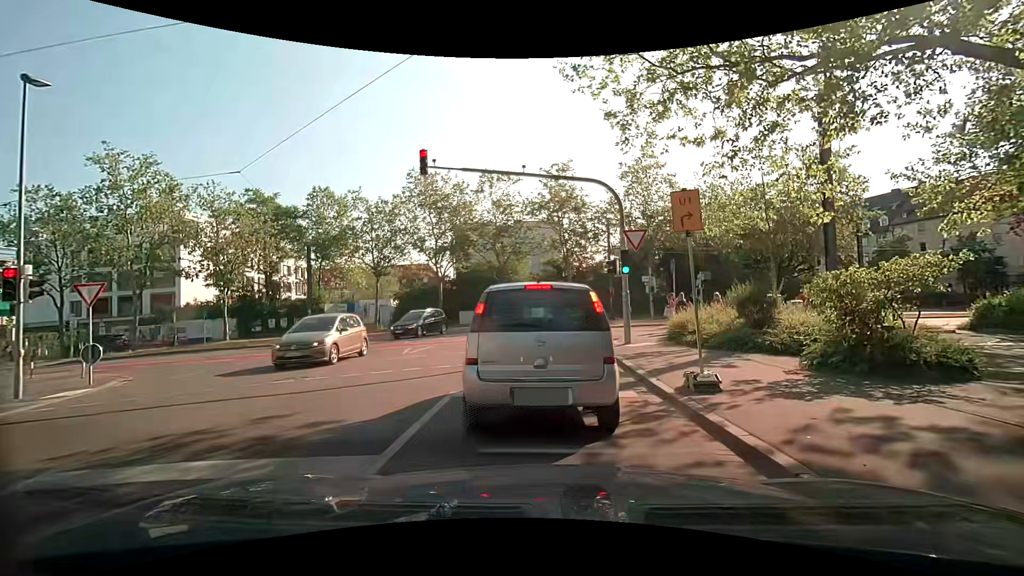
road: tertiary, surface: asphalt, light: Day
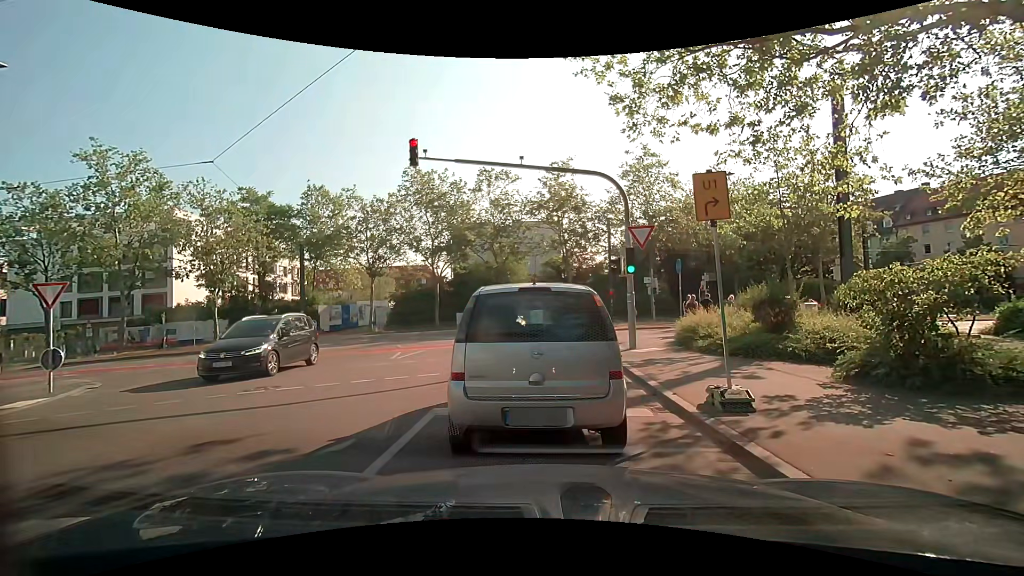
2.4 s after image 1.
(0.0, +1.2) m; 0°
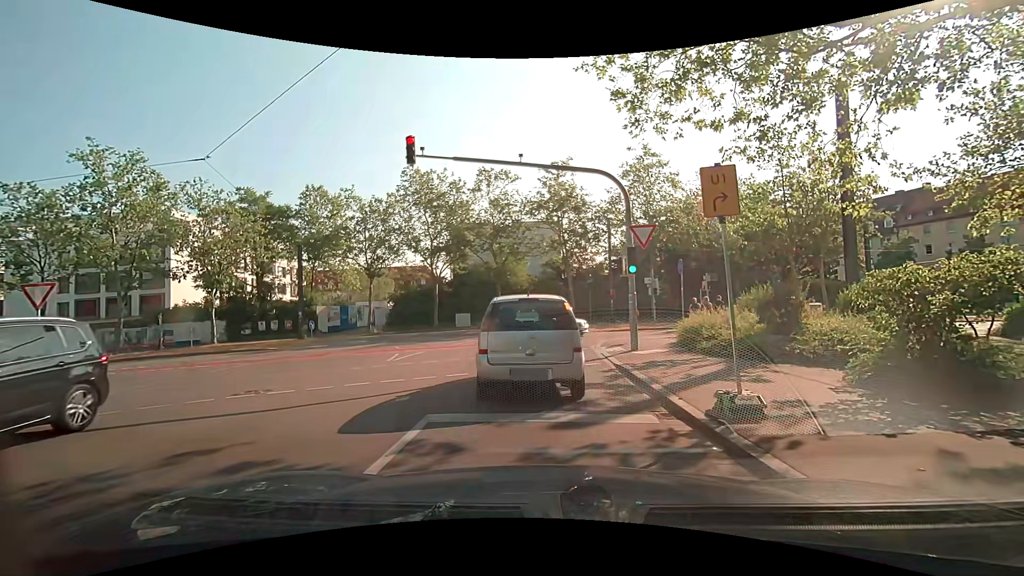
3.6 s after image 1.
(0.0, +0.3) m; 0°
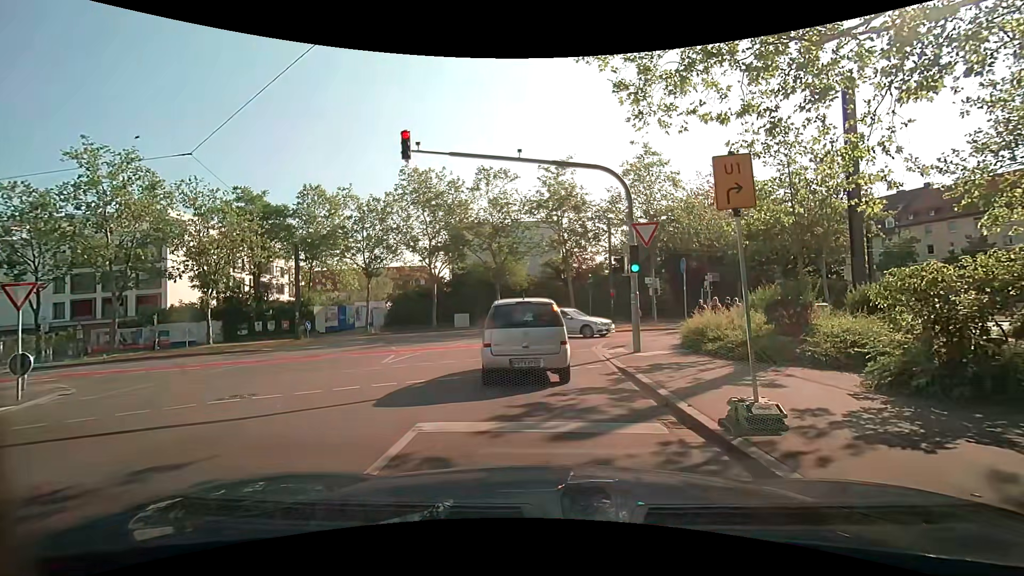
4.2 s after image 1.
(0.0, +0.5) m; 0°
